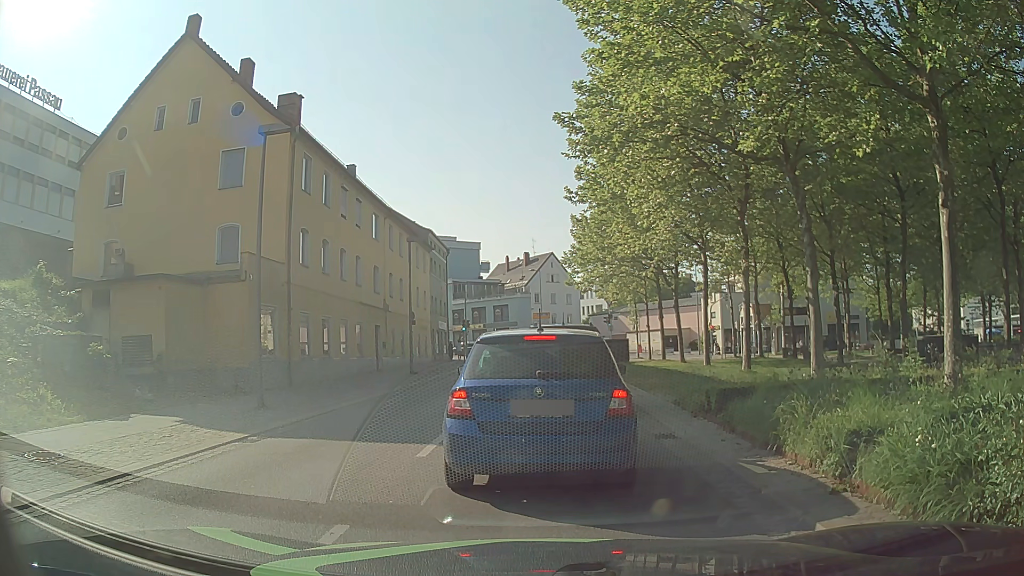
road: tertiary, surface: asphalt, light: Day
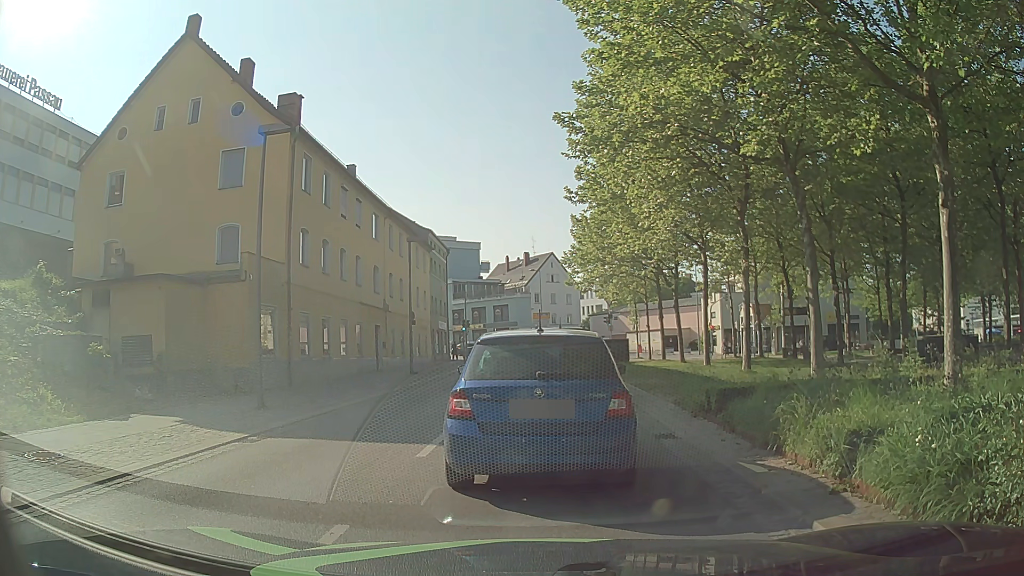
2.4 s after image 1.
(0.0, 0.0) m; 0°
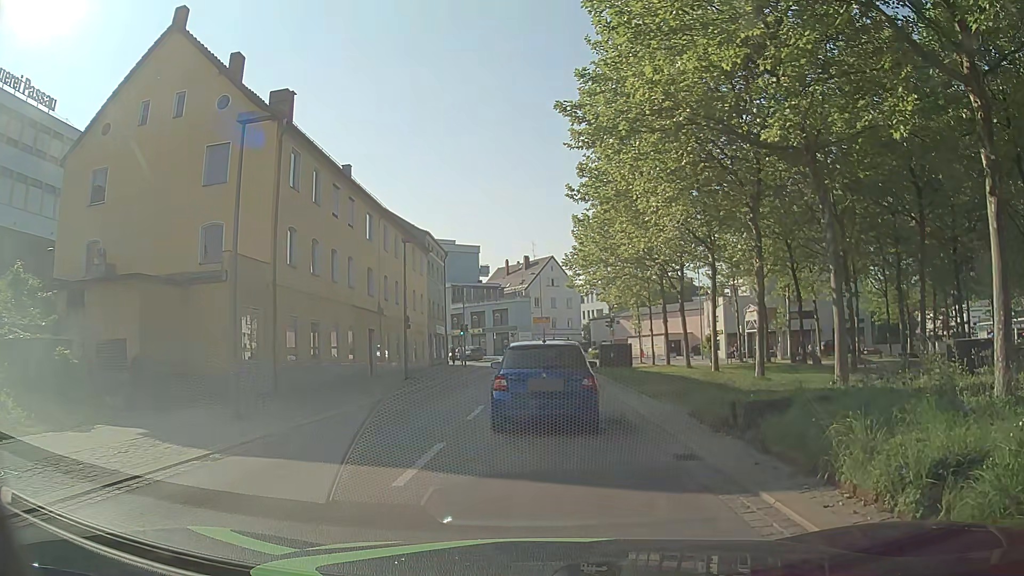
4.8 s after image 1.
(0.0, +1.5) m; +2°
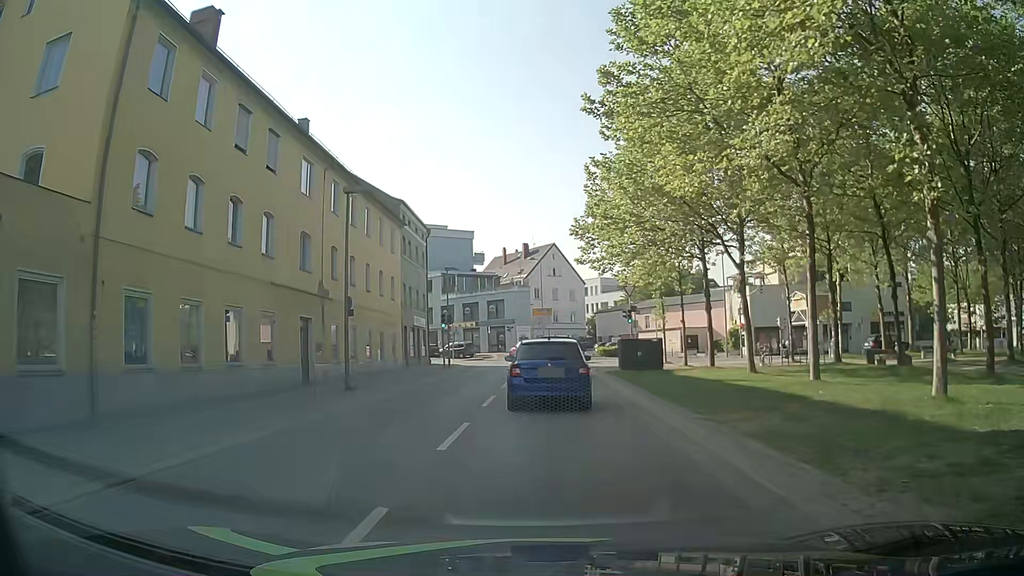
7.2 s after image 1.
(-0.5, +10.4) m; -2°
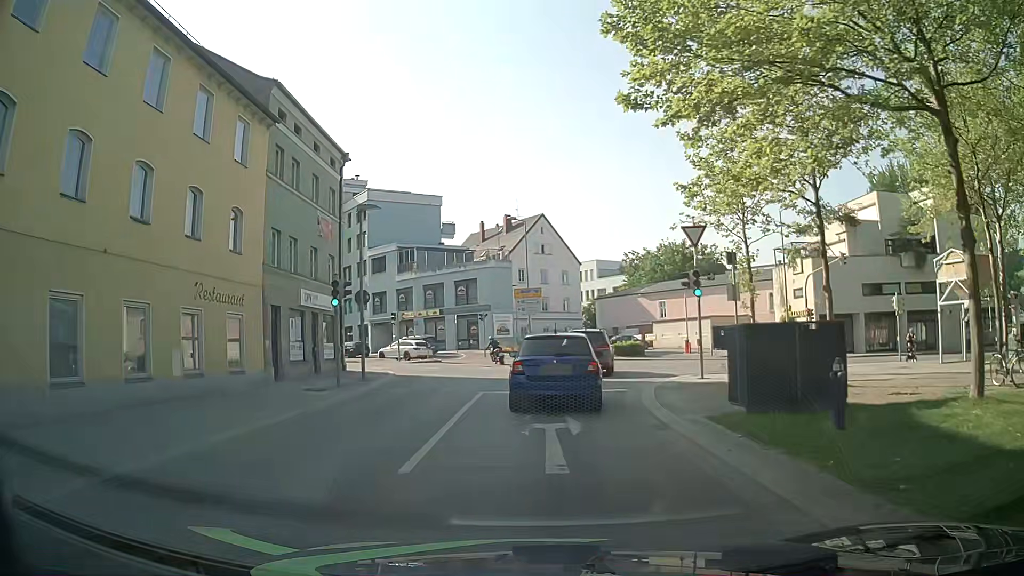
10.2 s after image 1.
(+0.1, +19.8) m; +1°
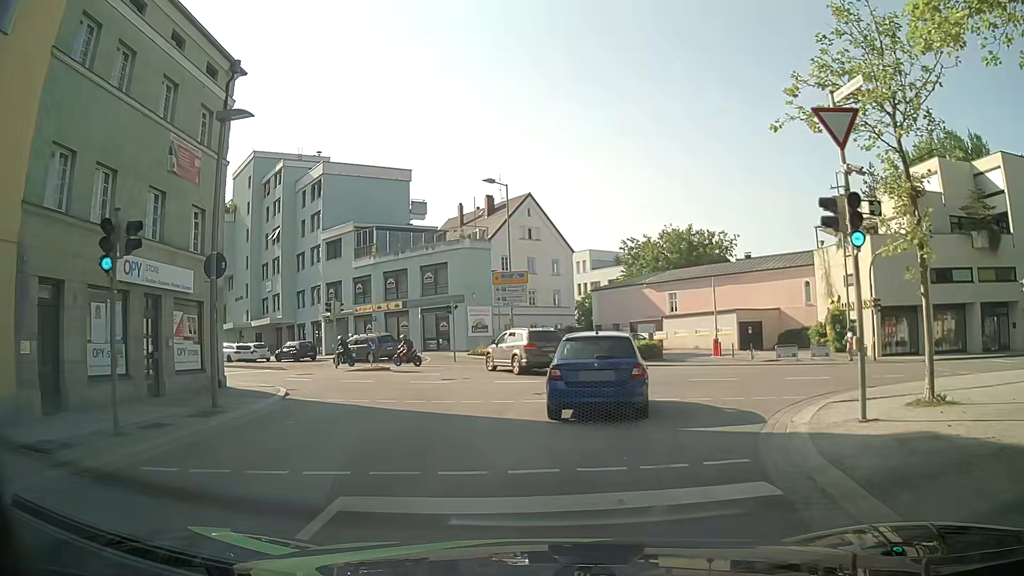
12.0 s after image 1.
(0.0, +11.4) m; +1°
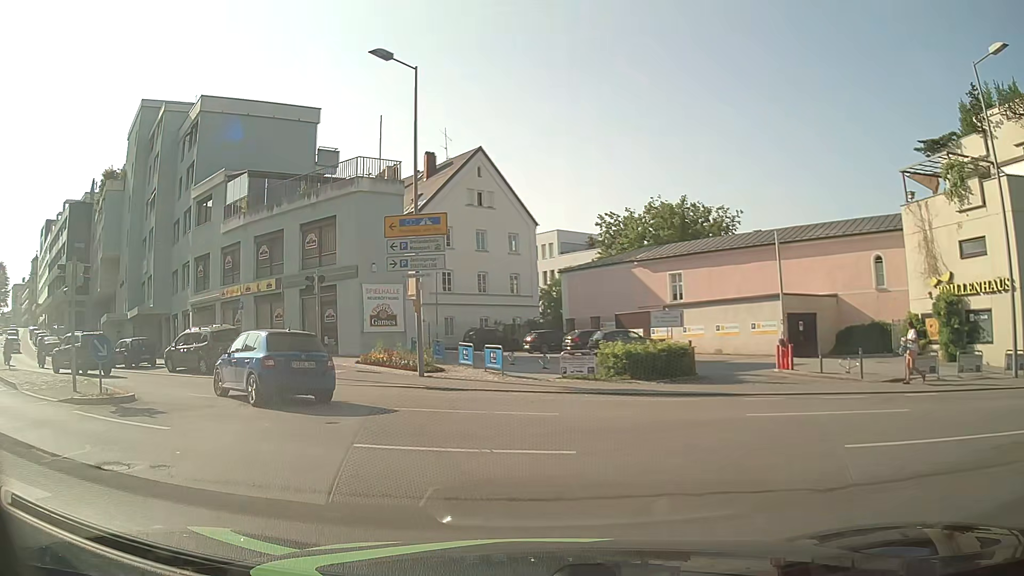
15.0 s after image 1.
(+1.2, +17.3) m; +5°
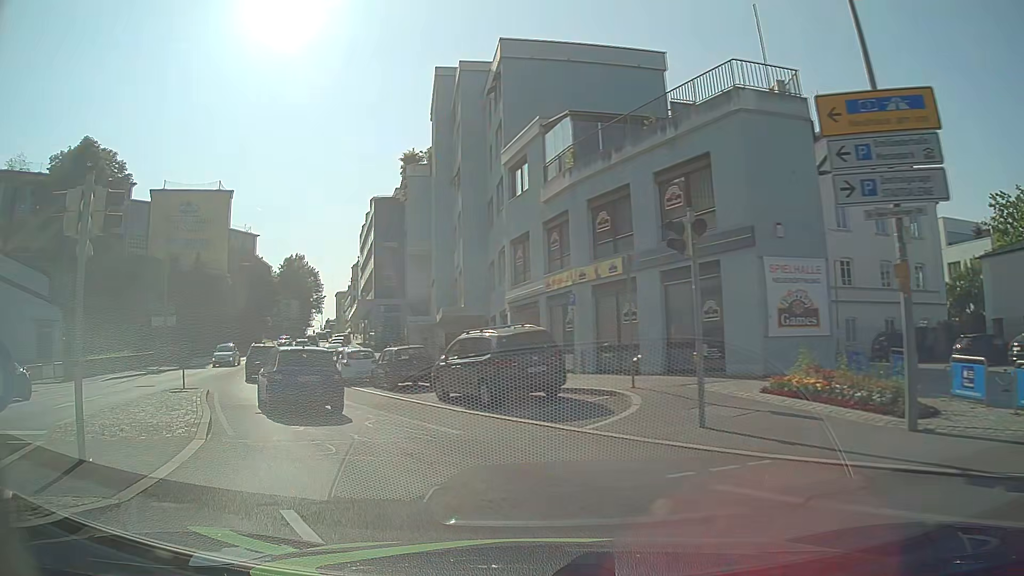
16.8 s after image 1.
(-2.9, +11.0) m; -31°
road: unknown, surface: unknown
(-2, +10) (-7, +19) (-12, +27) (-16, +36) (-19, +46) (-23, +55) (-26, +65) (-29, +74) (-31, +84) (-35, +93) m
